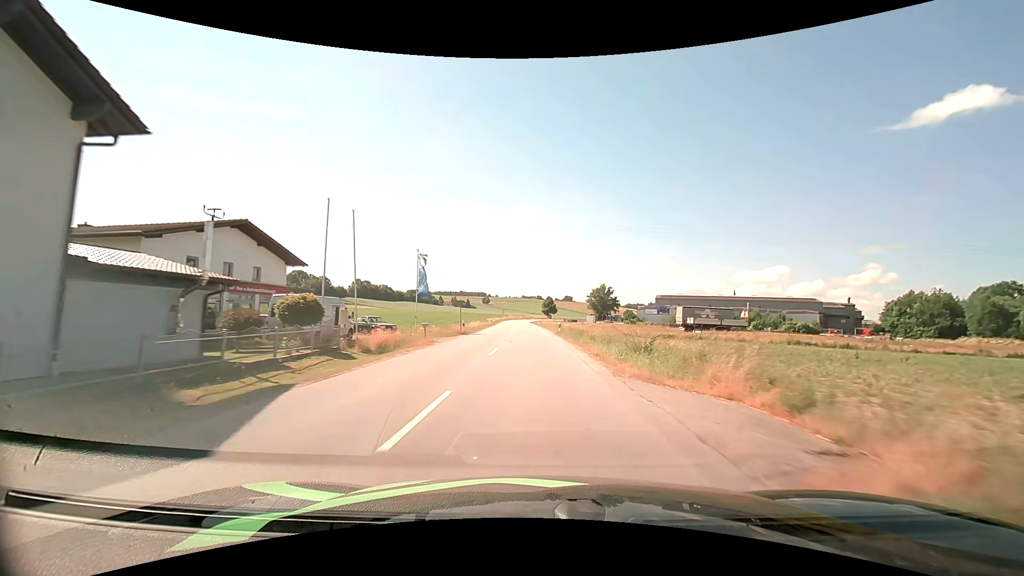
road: secondary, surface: asphalt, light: Day
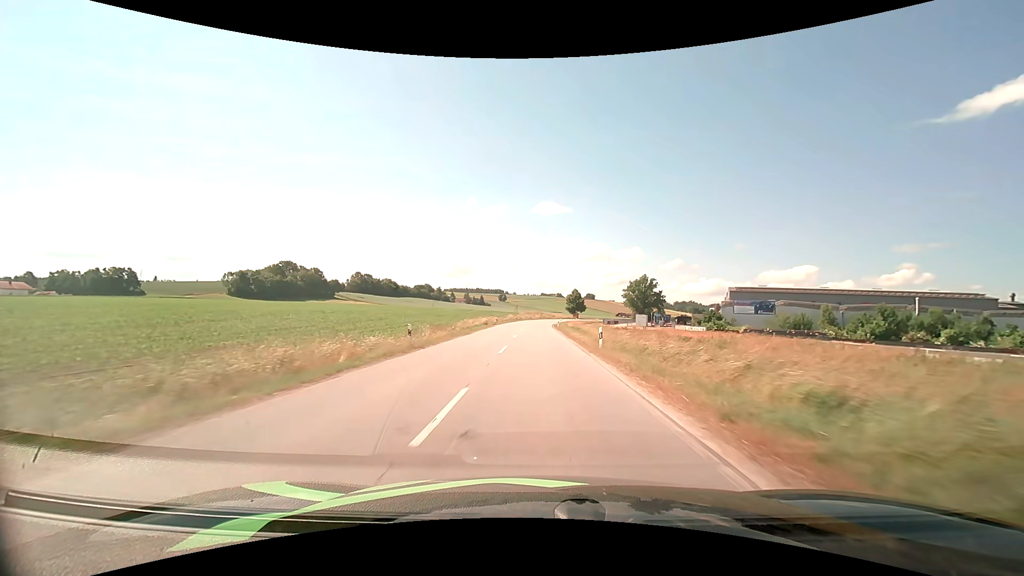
(-1.4, +60.2) m; -2°
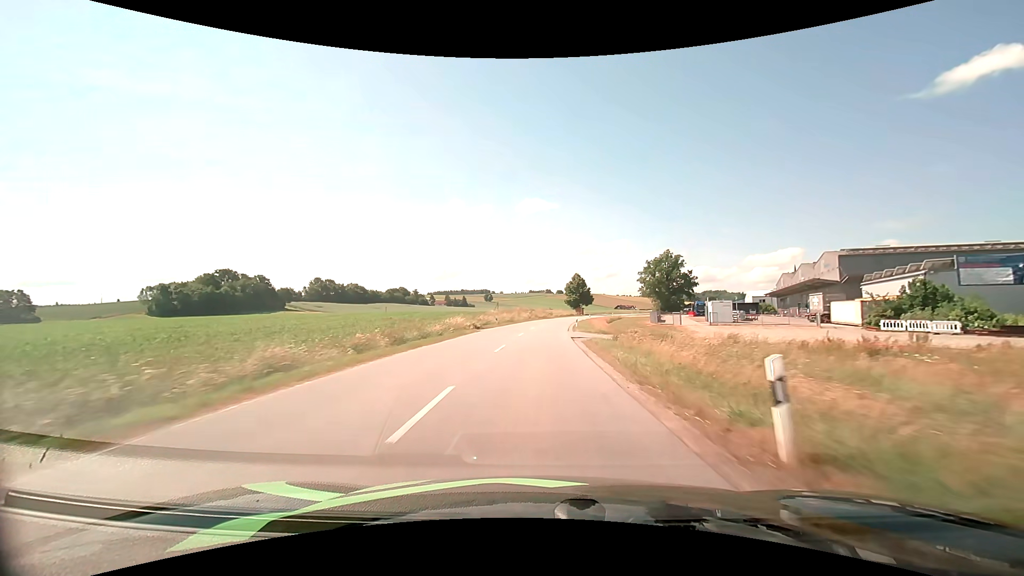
(+0.3, +59.9) m; +1°
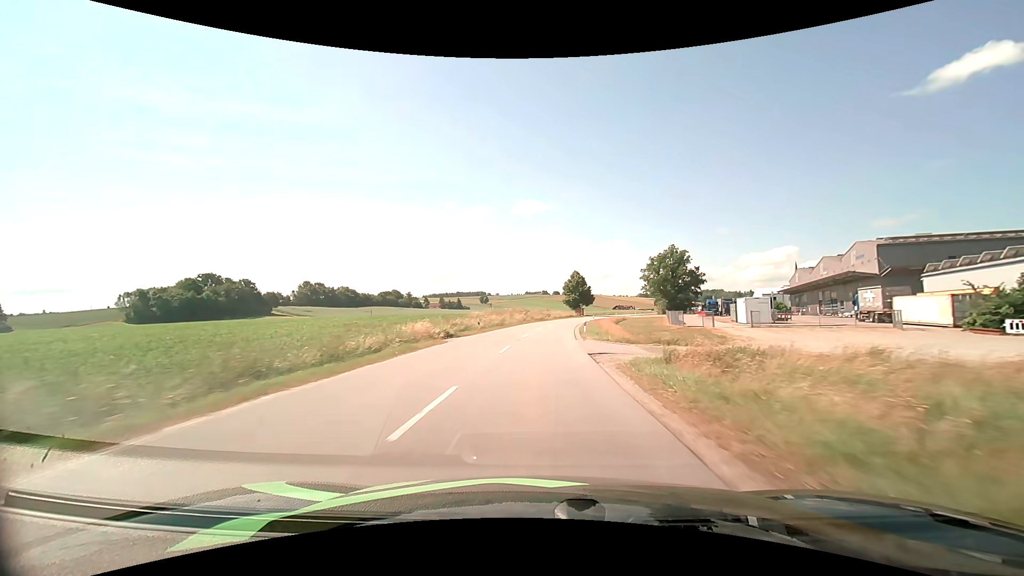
(0.0, +11.8) m; 0°
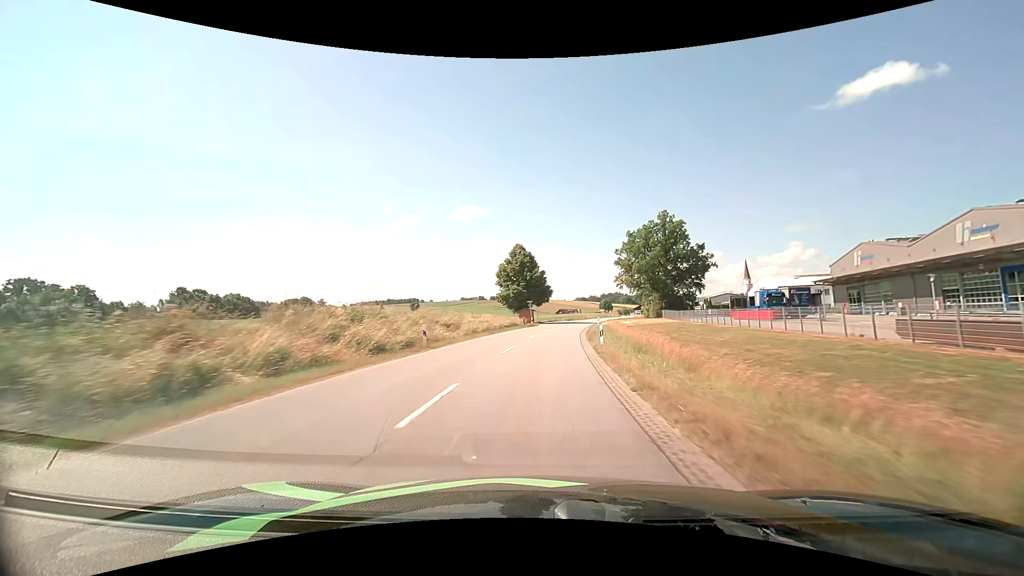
(+3.1, +58.9) m; +7°
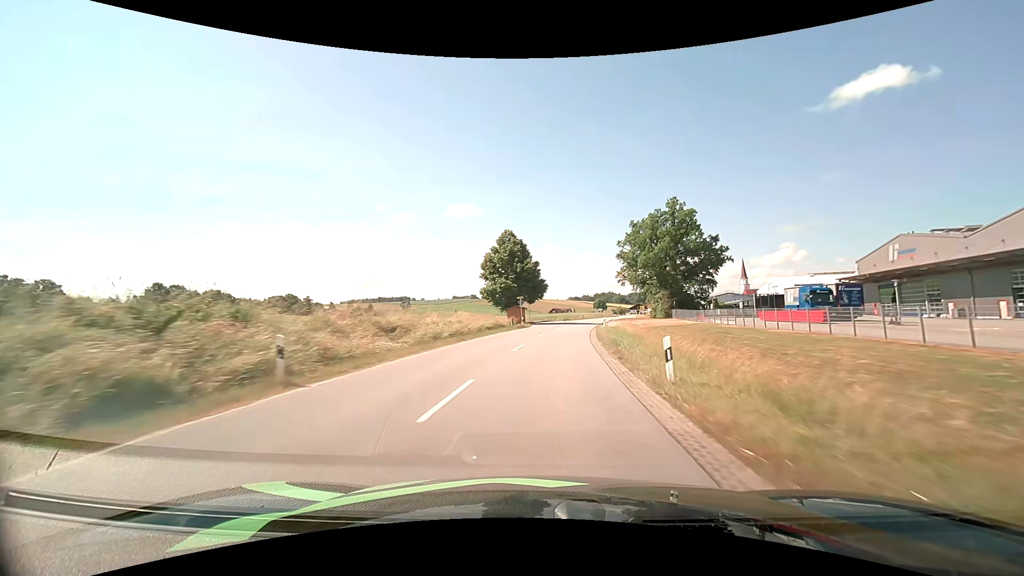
(+0.1, +11.8) m; +1°
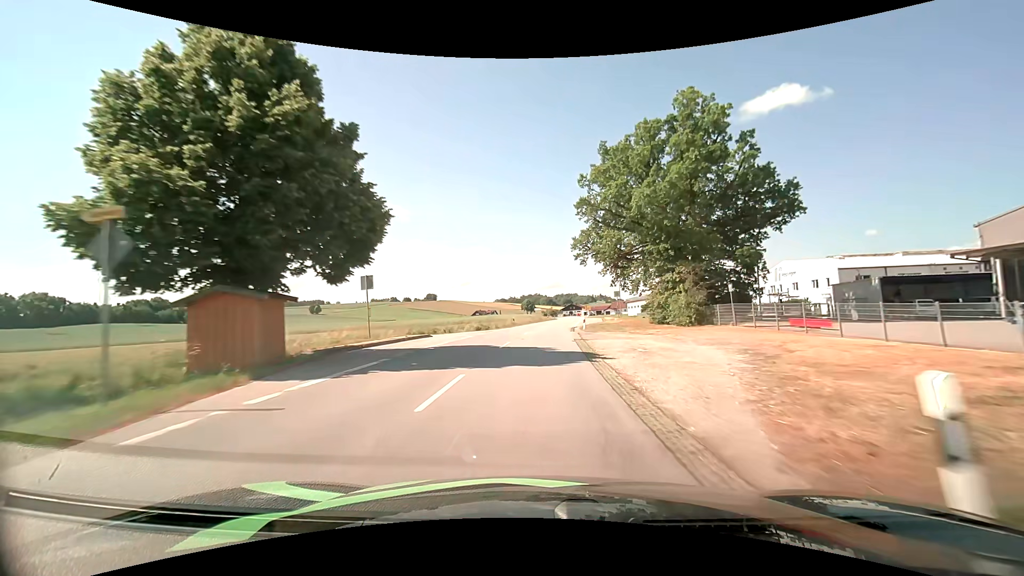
(+3.8, +46.9) m; +9°
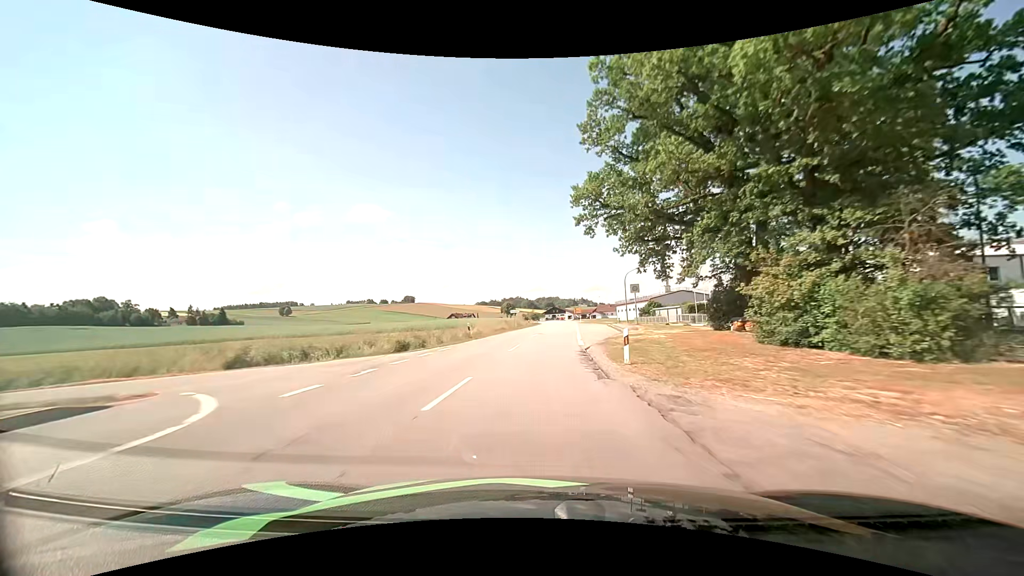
(+0.4, +23.6) m; +2°
(0, +10) (0, +20) (+1, +30) (+1, +40) (+2, +50) (+3, +60) (+4, +70) (+4, +80) (+5, +90) (+5, +100) m
